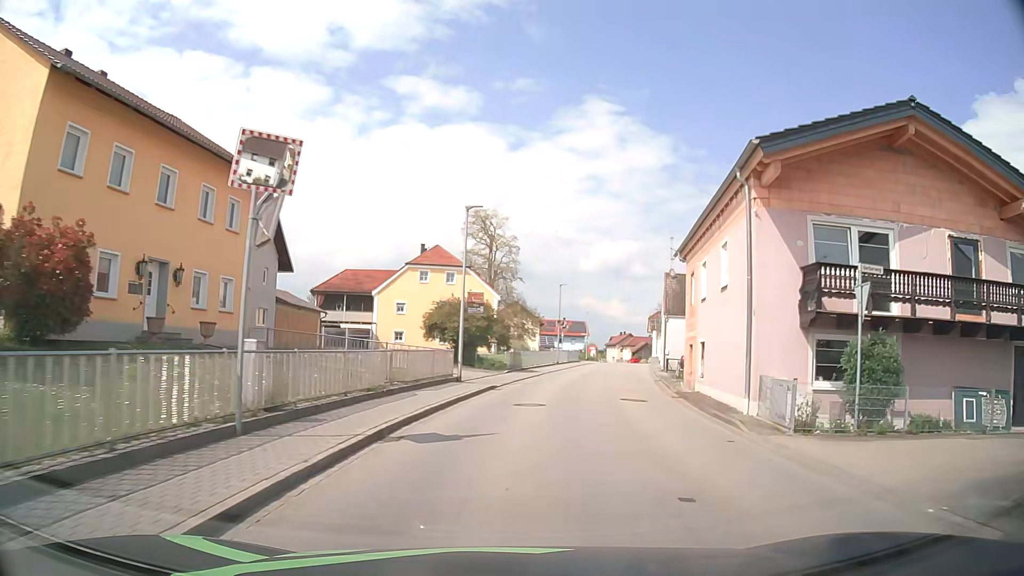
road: secondary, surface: asphalt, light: Day
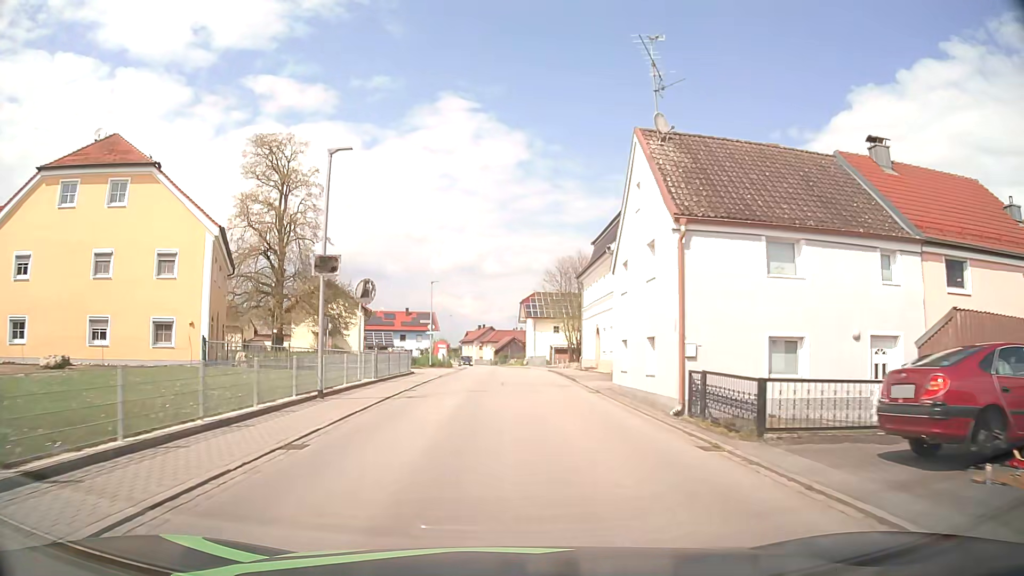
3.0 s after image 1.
(+4.9, +36.0) m; +13°
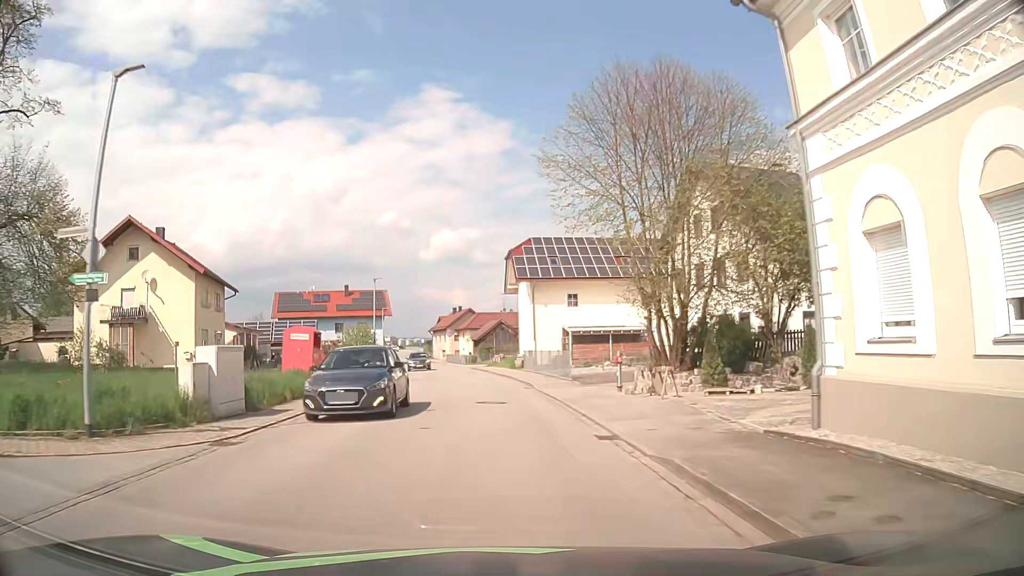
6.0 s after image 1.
(+1.1, +39.4) m; +1°
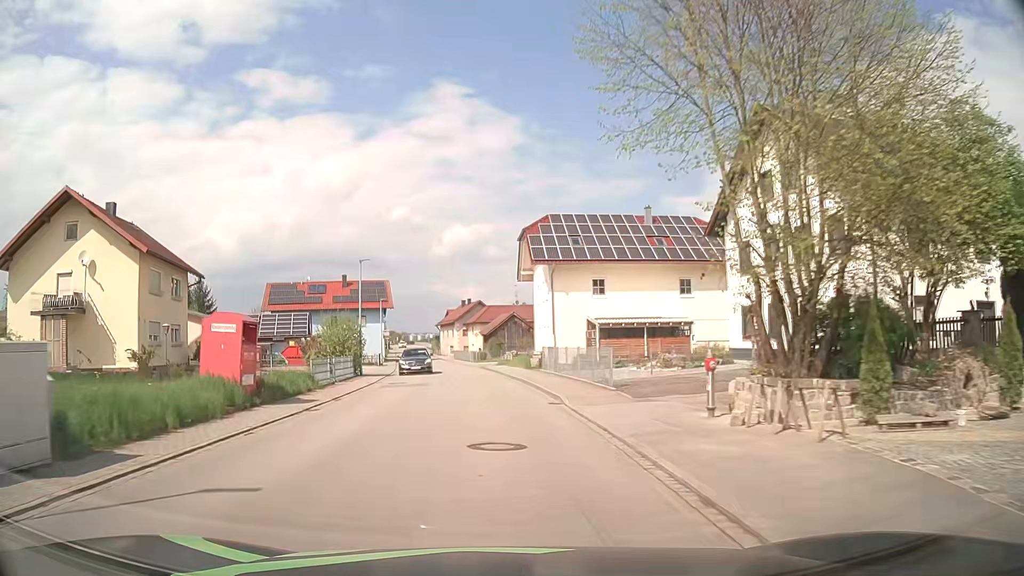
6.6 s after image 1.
(-0.1, +7.8) m; -1°
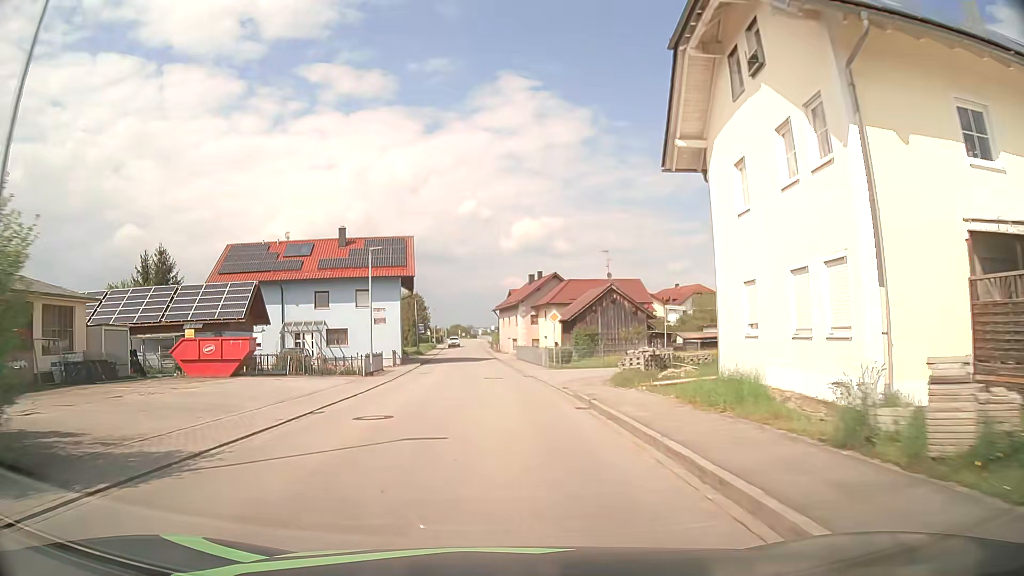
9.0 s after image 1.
(-1.5, +30.9) m; -6°
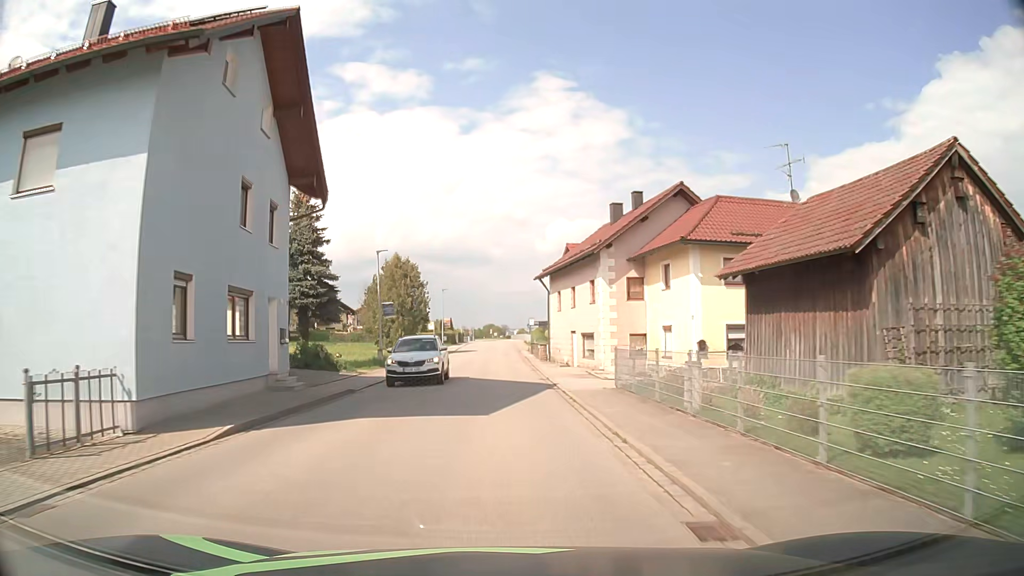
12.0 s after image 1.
(-1.1, +38.5) m; -3°
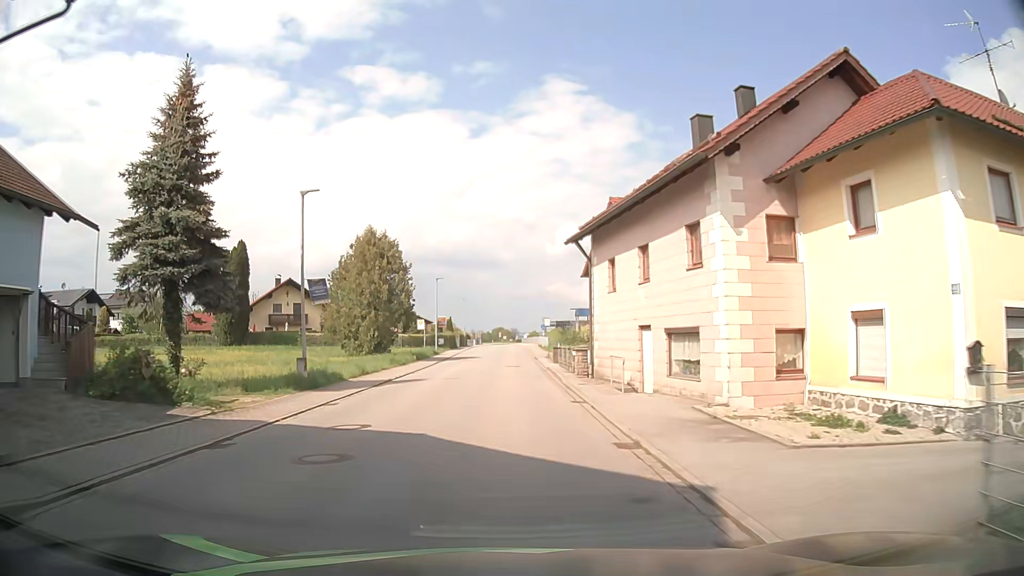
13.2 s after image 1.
(-0.1, +15.2) m; 0°
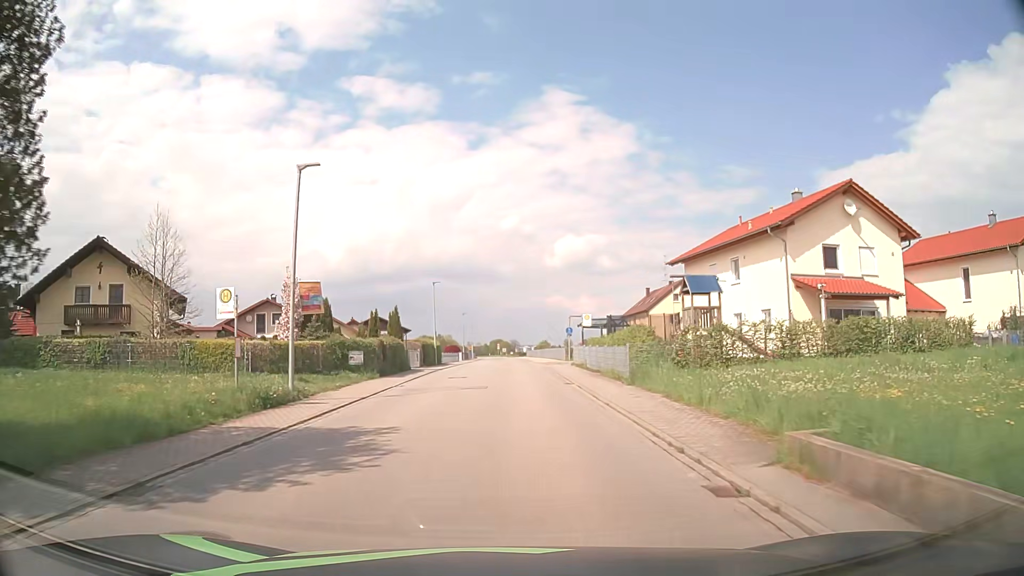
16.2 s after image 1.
(-0.6, +37.8) m; 0°
(0, +10) (0, +20) (0, +30) (0, +40) (0, +50) (0, +60) (+1, +70) (+1, +80) (+1, +90) (+1, +100) m
